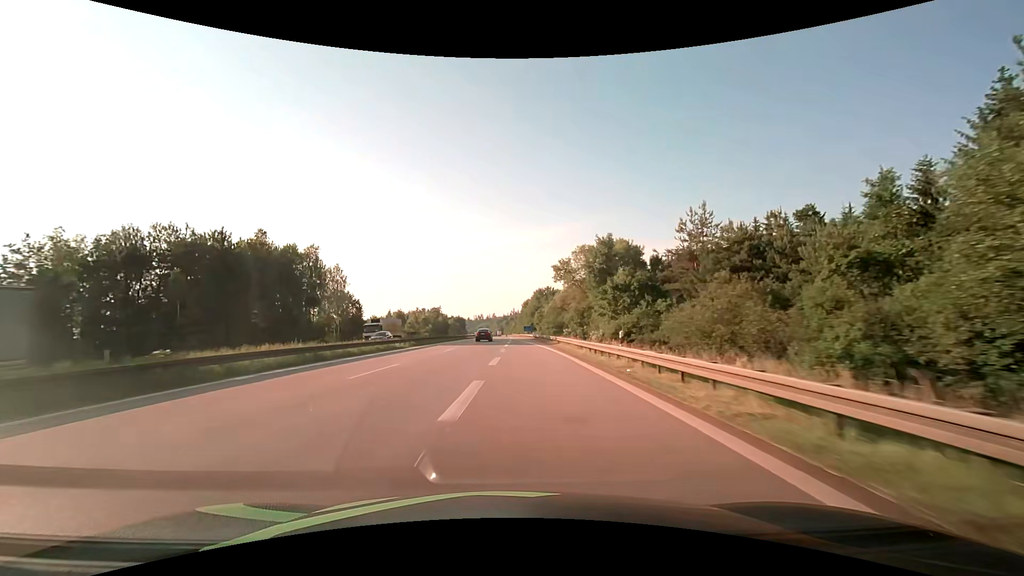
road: motorway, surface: asphalt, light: Day
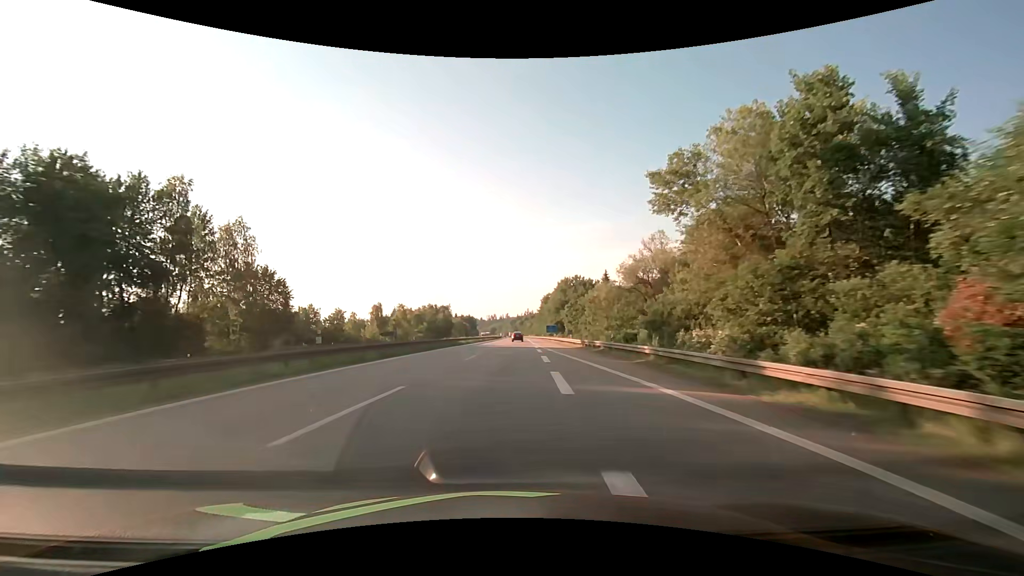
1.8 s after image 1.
(-0.9, +44.7) m; -2°
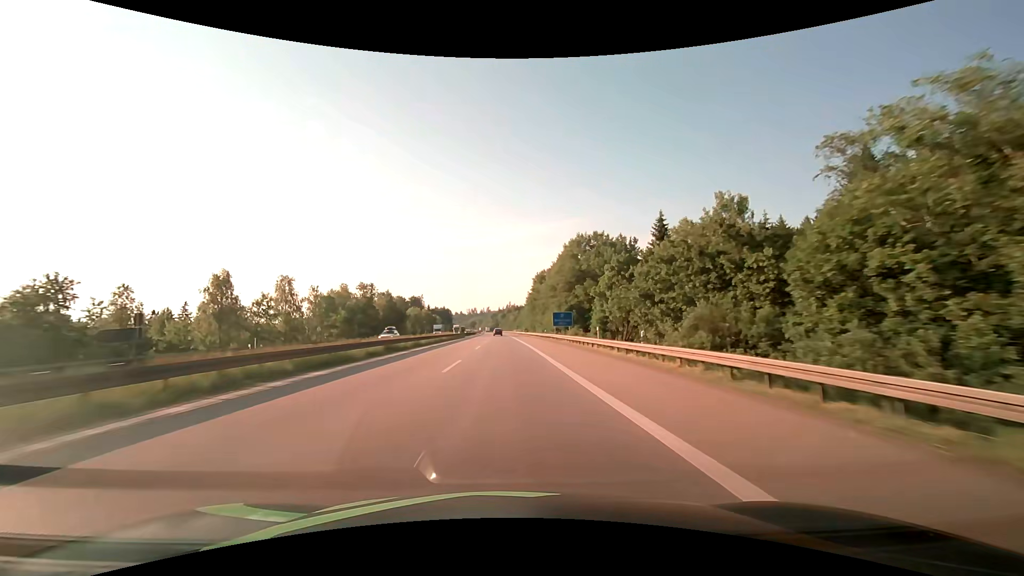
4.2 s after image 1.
(+1.4, +62.6) m; +2°
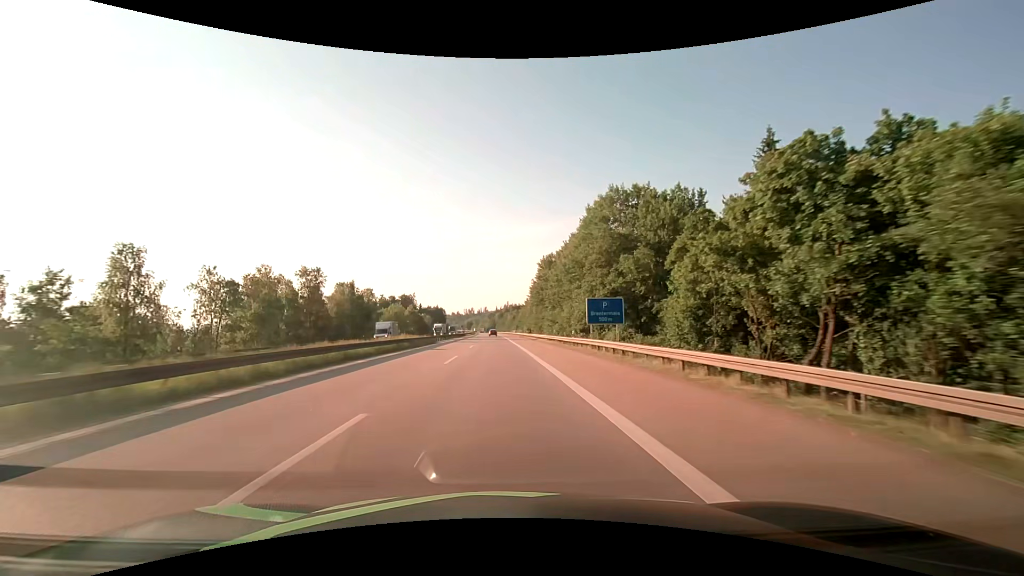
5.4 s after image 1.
(+0.1, +31.5) m; 0°
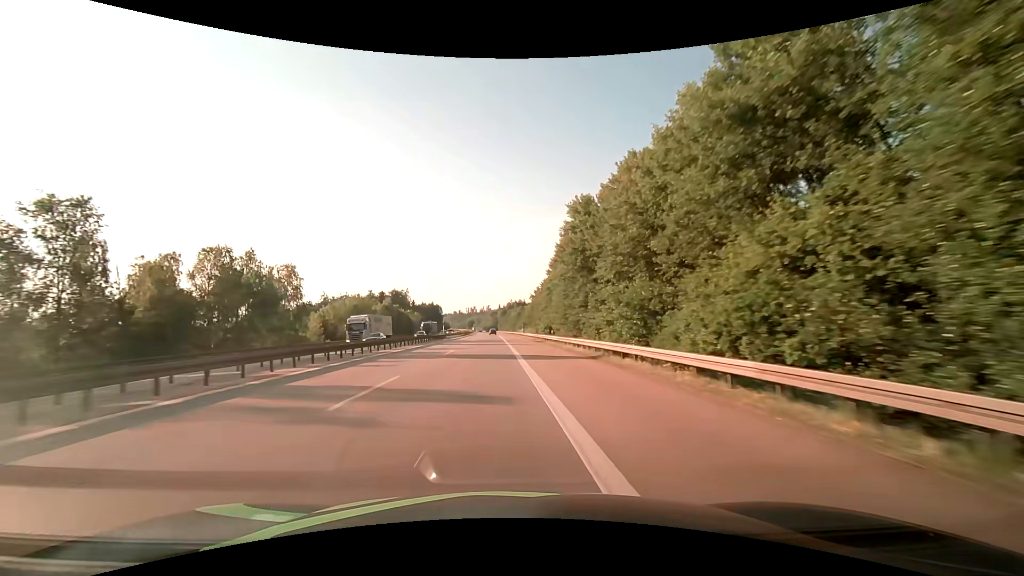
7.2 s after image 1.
(-0.2, +47.2) m; 0°
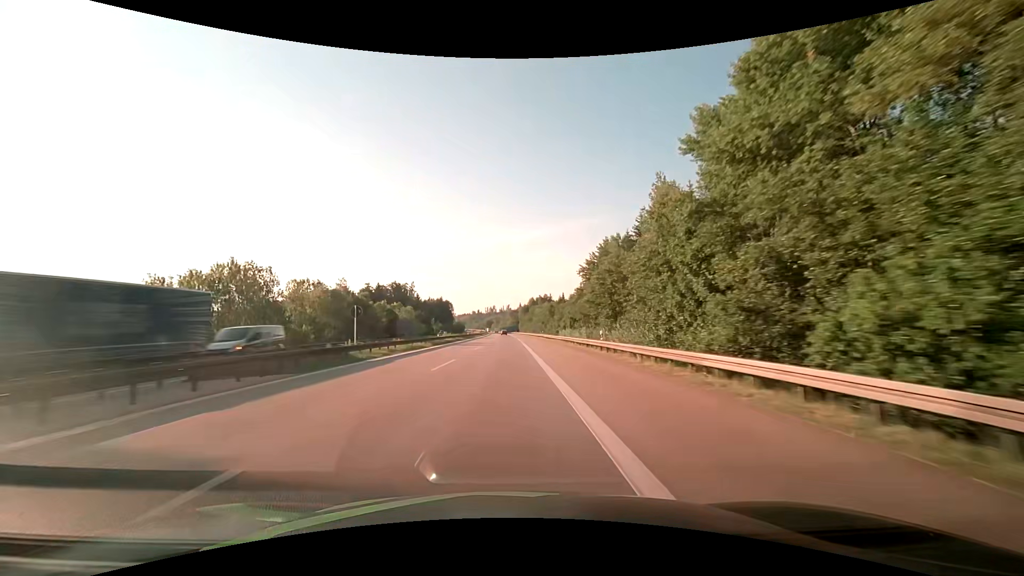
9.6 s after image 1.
(-1.5, +64.1) m; -2°
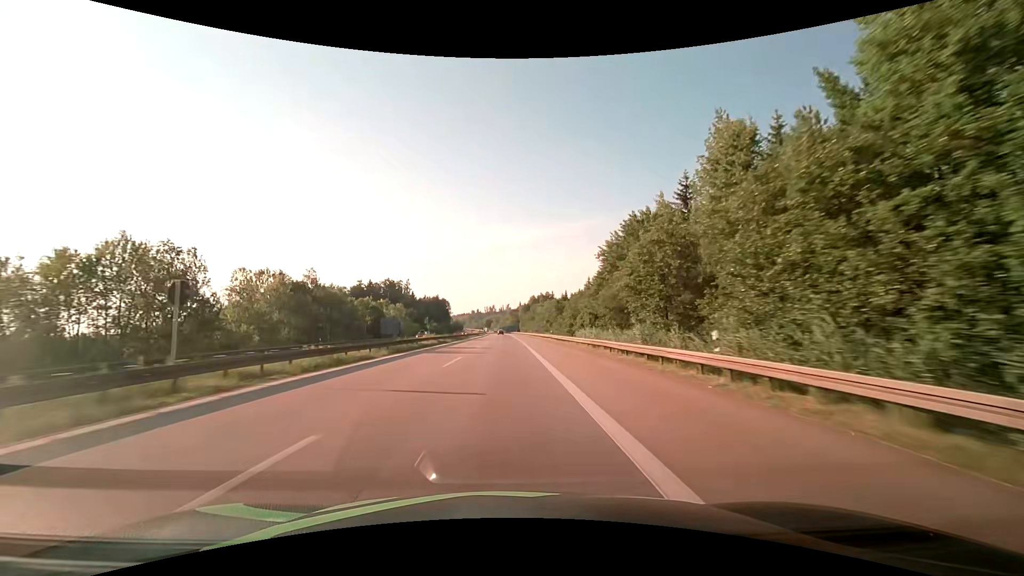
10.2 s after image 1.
(0.0, +16.5) m; 0°
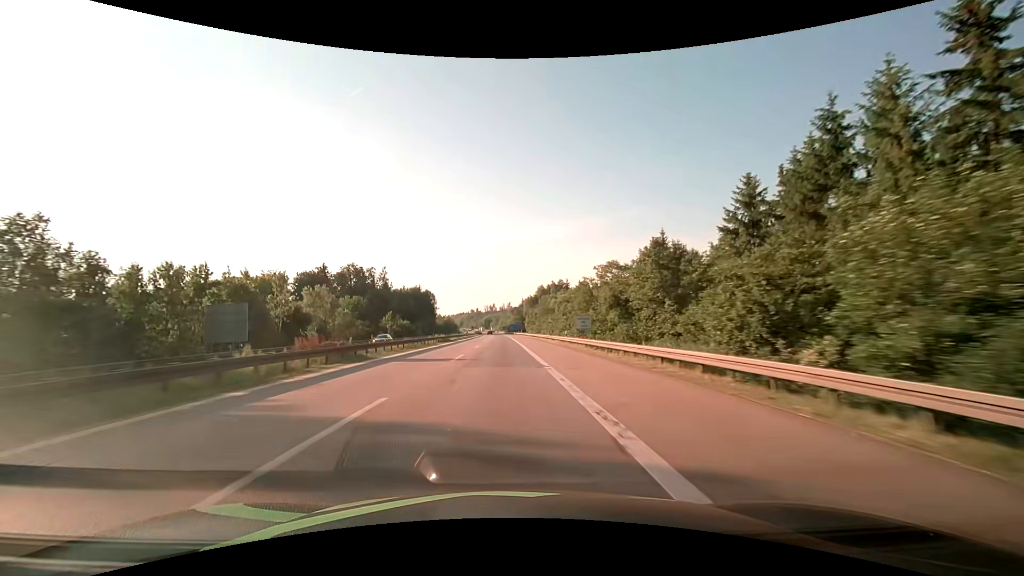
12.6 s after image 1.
(+0.1, +68.8) m; 0°
(0, +10) (0, +20) (0, +30) (0, +40) (-1, +50) (-1, +60) (-1, +70) (-1, +80) (-1, +90) (-1, +100) m
